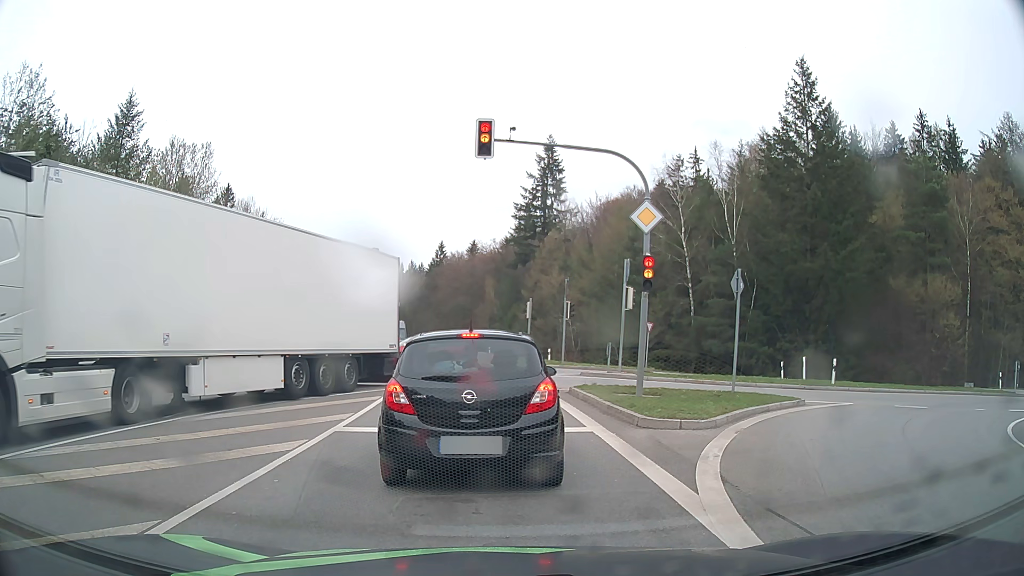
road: secondary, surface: asphalt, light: Day
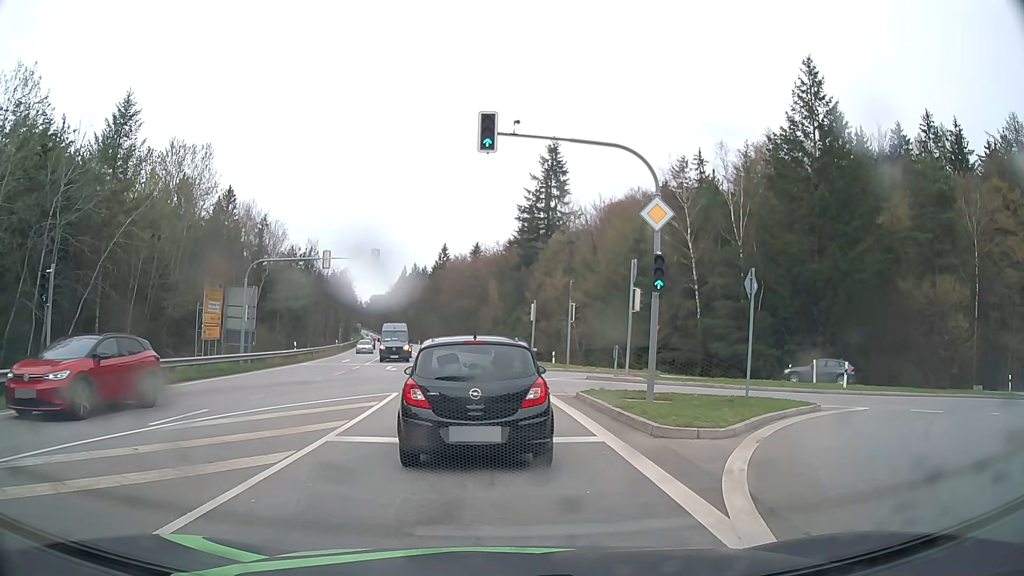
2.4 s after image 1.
(0.0, +0.8) m; 0°
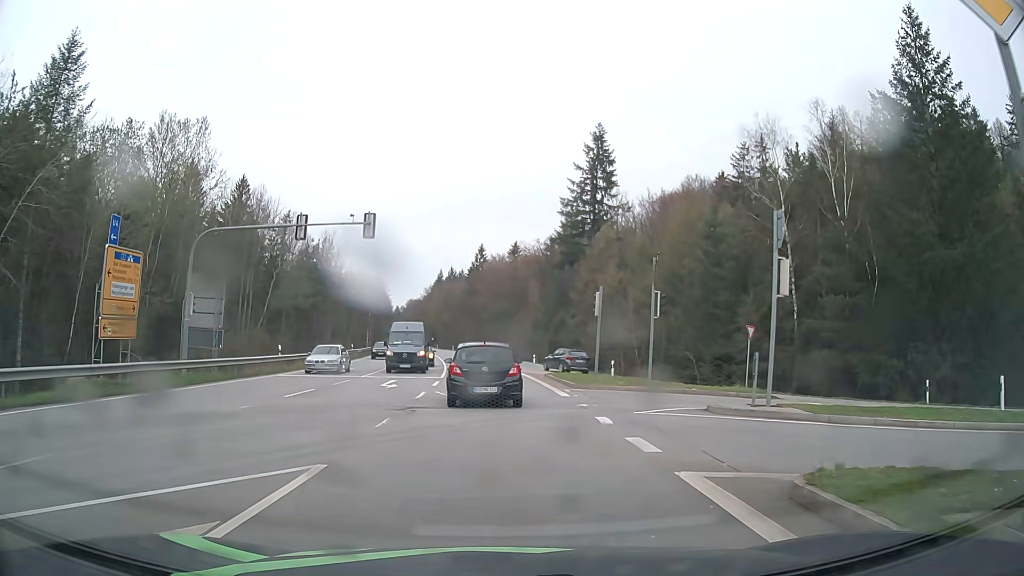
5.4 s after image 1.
(0.0, +11.8) m; -1°
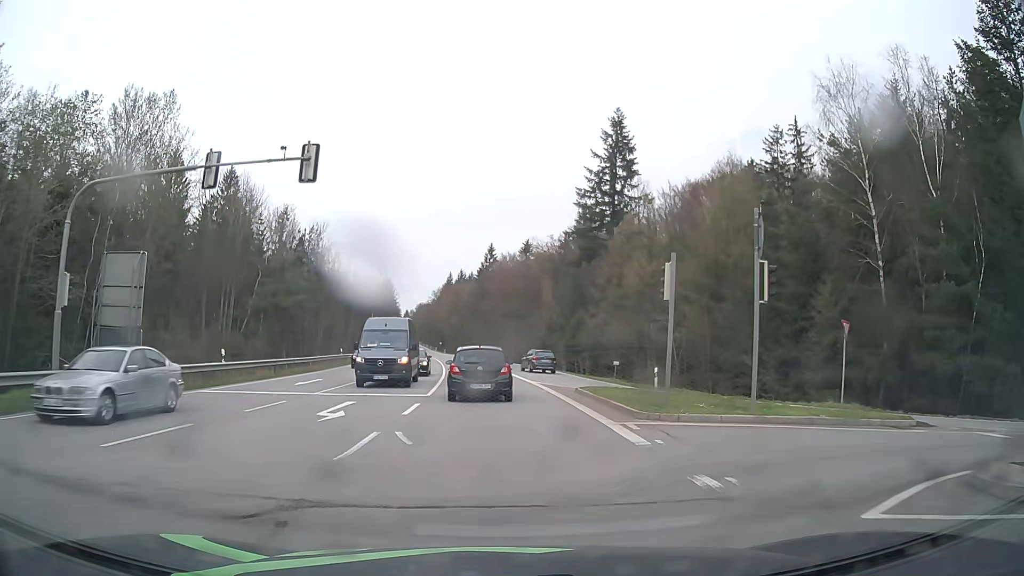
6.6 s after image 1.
(-0.1, +9.5) m; -1°
